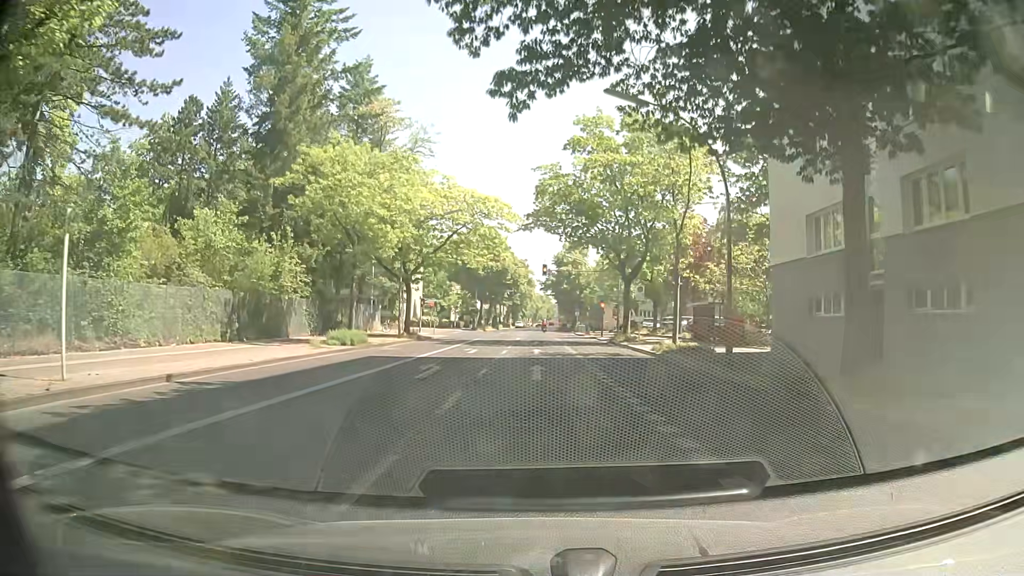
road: secondary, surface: asphalt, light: Day
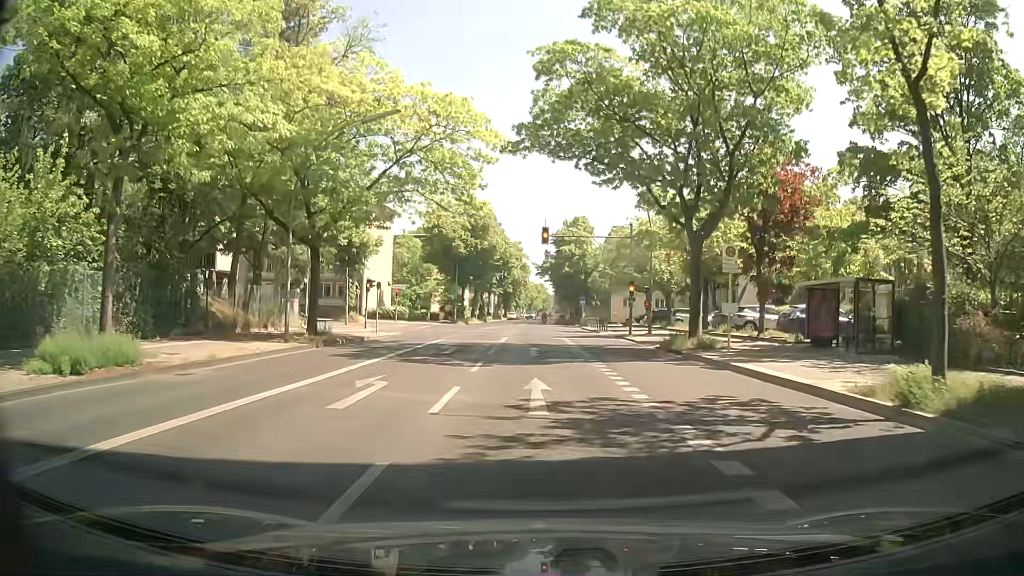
(+0.3, +18.6) m; +1°
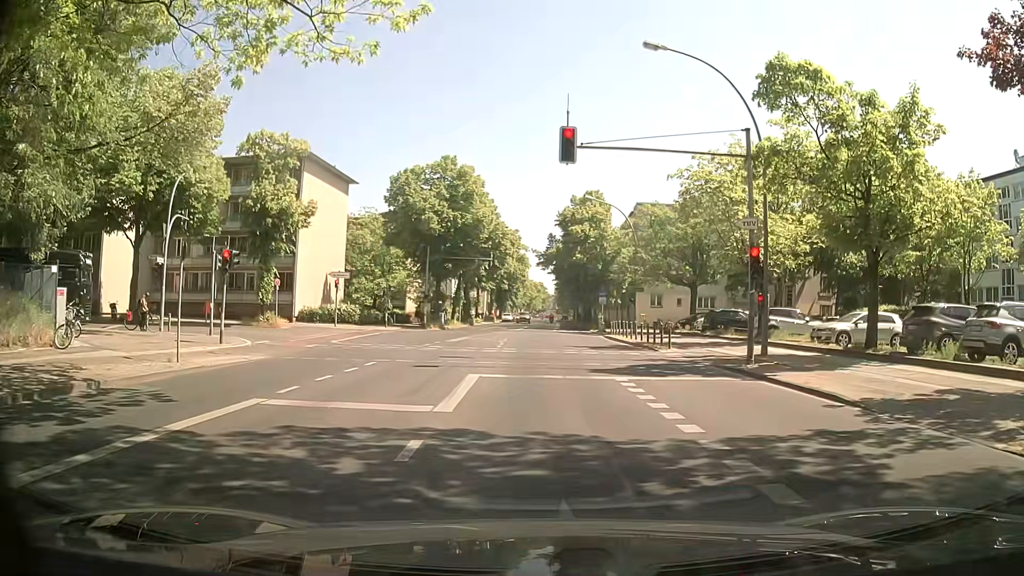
(-0.2, +20.3) m; 0°
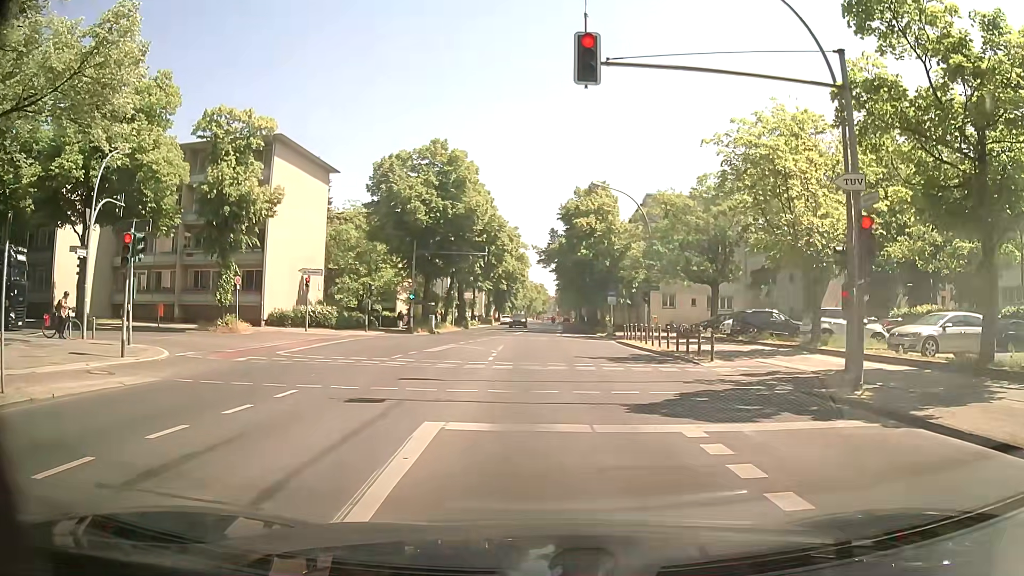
(0.0, +6.0) m; -1°
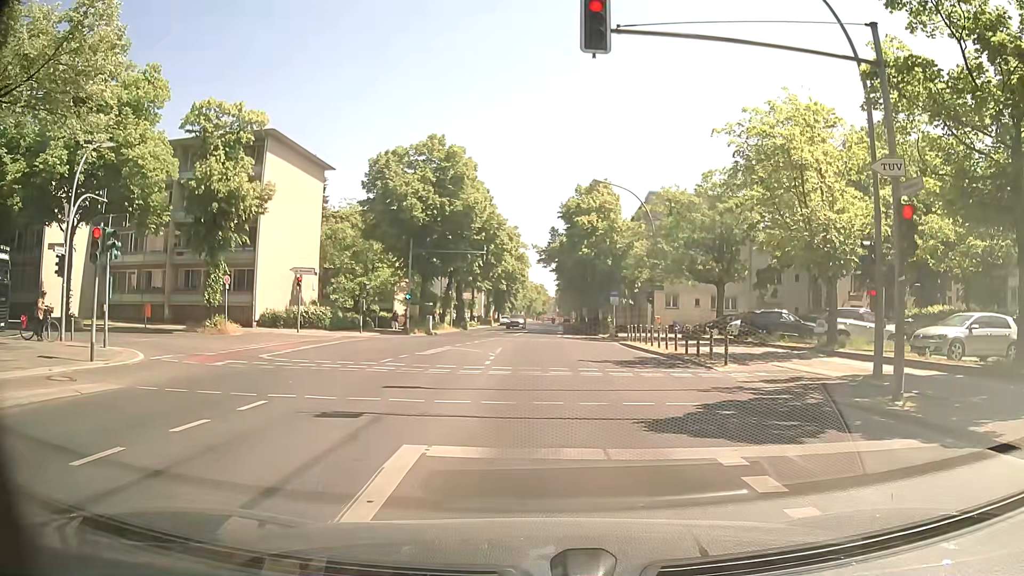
(0.0, +1.4) m; 0°
